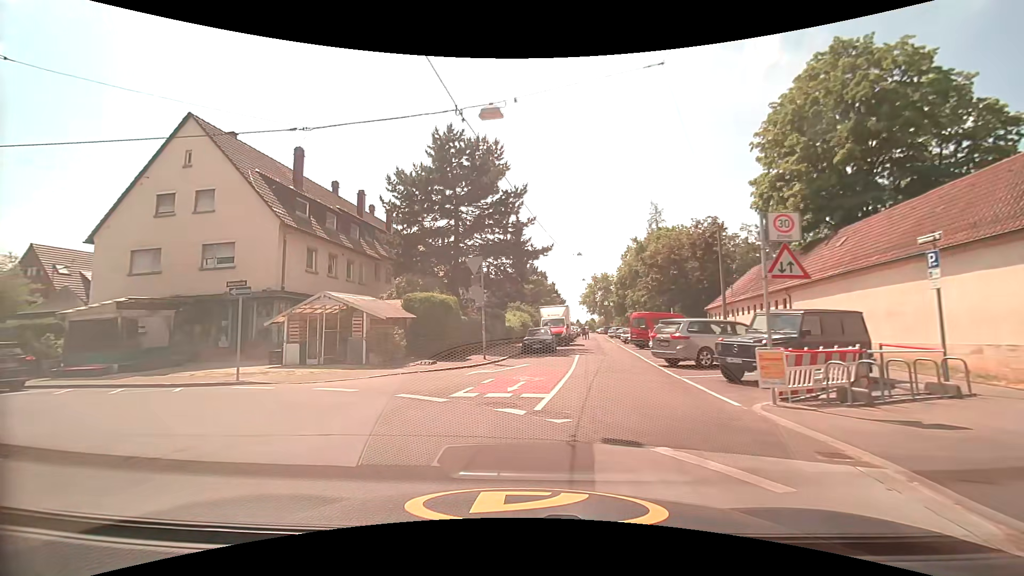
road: tertiary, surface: asphalt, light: Day
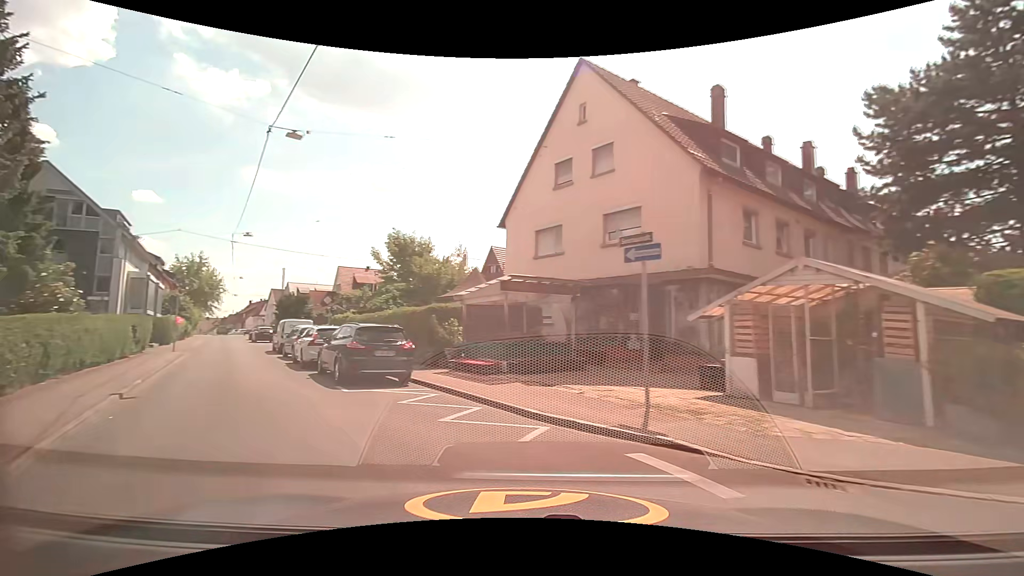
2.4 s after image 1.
(-3.3, +8.8) m; -45°
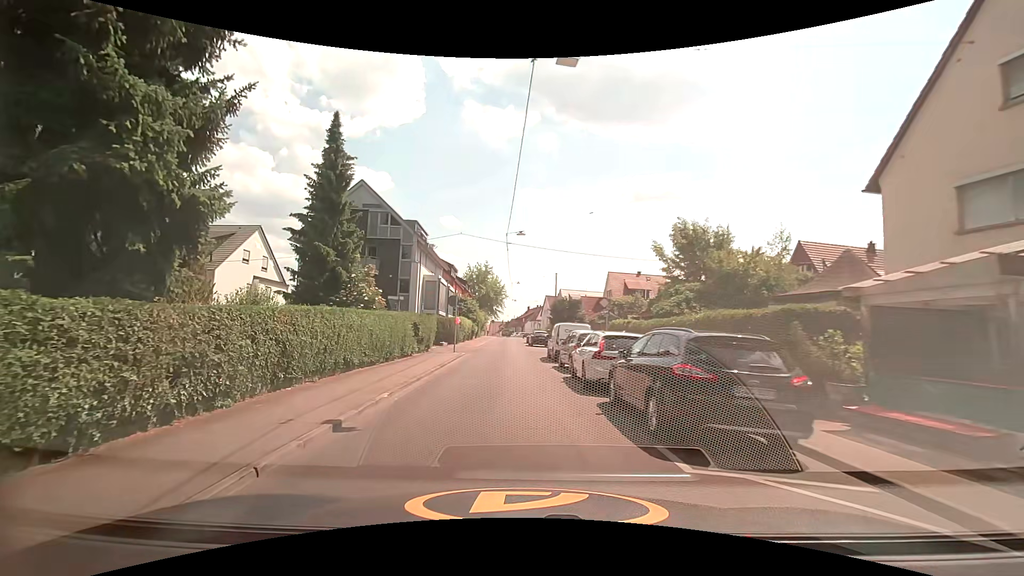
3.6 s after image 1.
(-1.8, +5.7) m; -32°
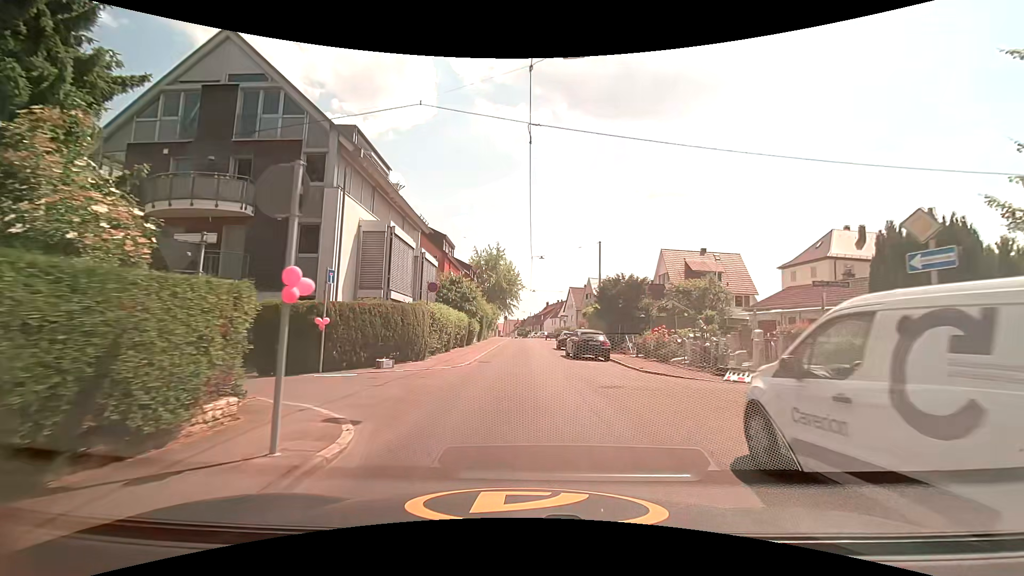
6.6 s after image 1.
(-0.8, +21.2) m; -2°
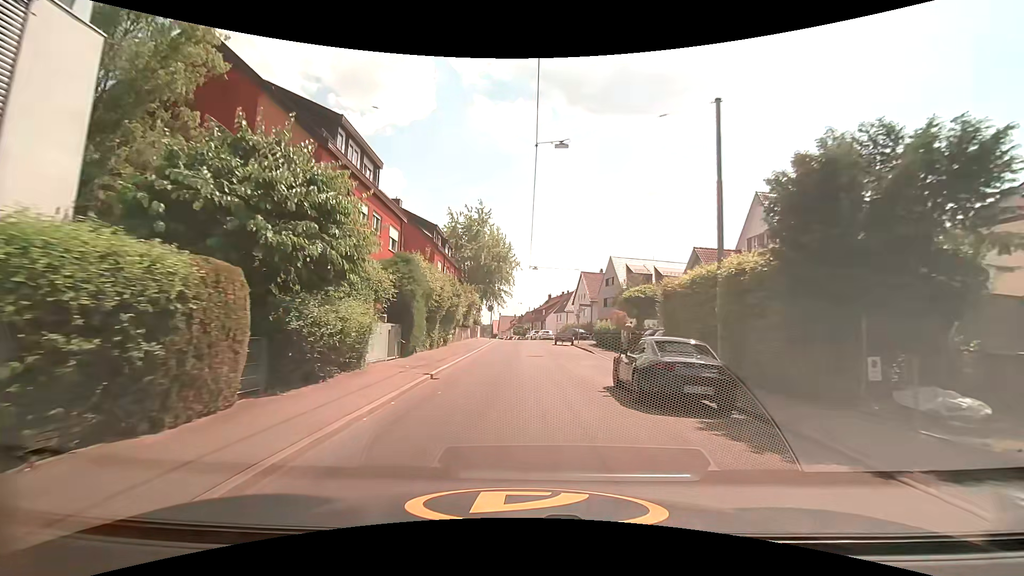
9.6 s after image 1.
(+0.5, +25.2) m; +1°
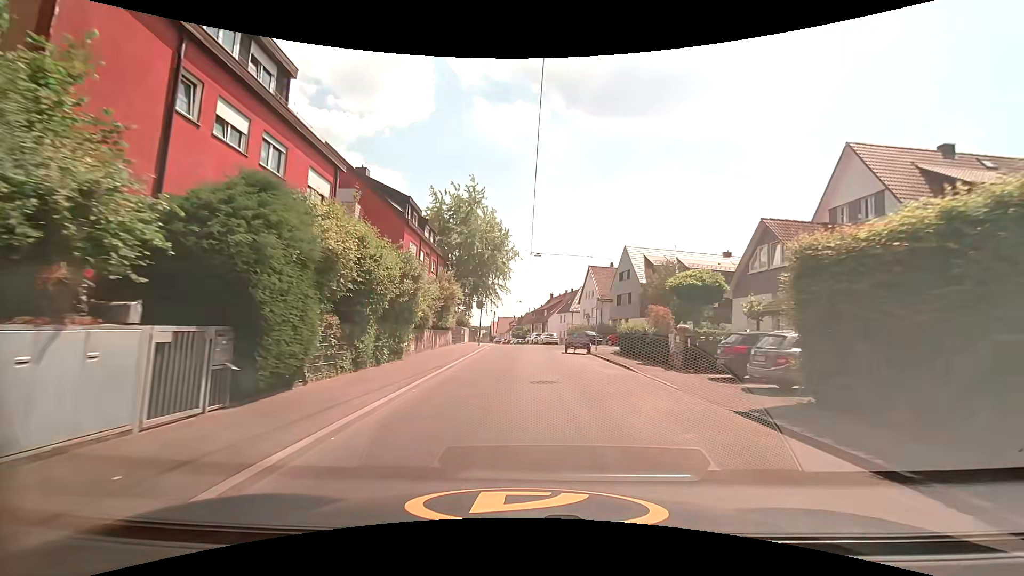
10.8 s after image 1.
(0.0, +9.8) m; 0°
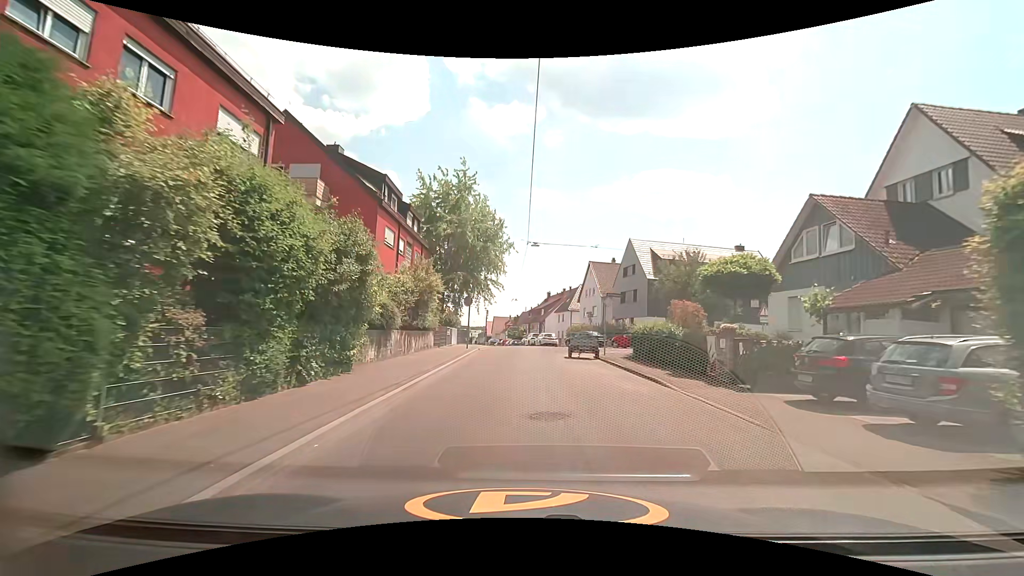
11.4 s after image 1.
(0.0, +4.6) m; 0°
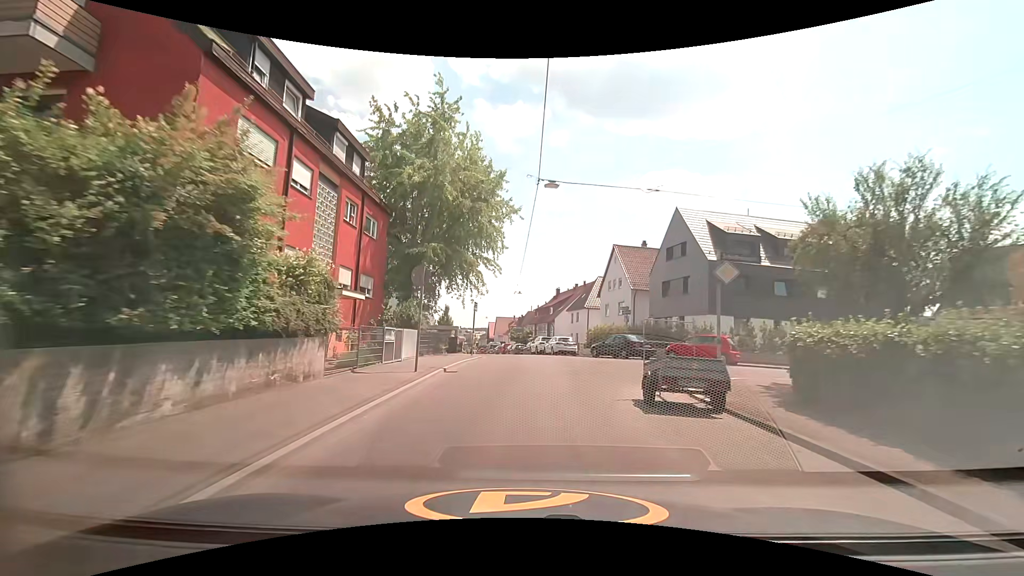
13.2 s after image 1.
(-0.1, +14.2) m; -1°
(0, +10) (0, +20) (0, +30) (-1, +40) (-2, +50) (-4, +60) (-5, +70) (-7, +79) (-9, +89) (-10, +99) m
